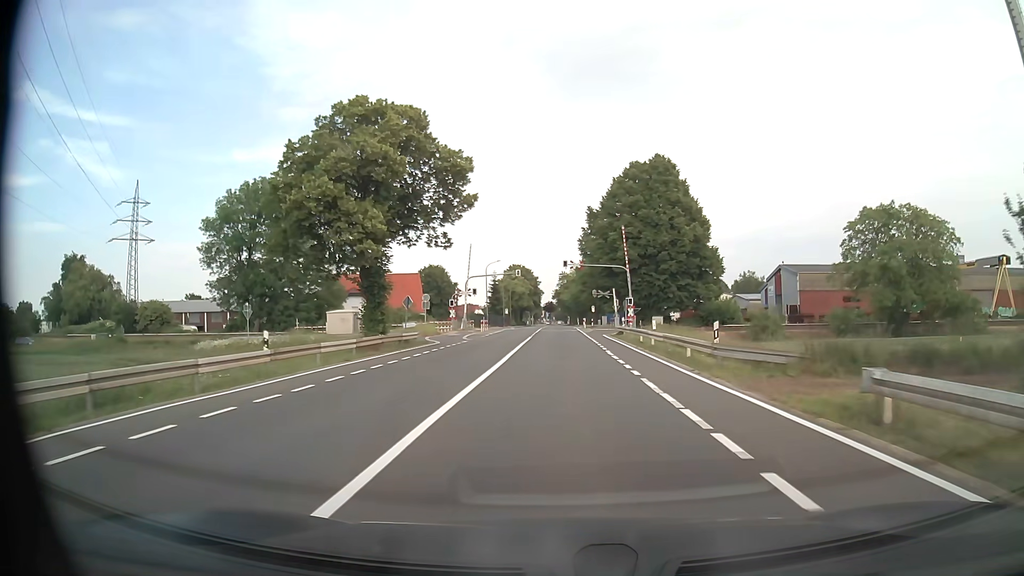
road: tertiary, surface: asphalt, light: Day
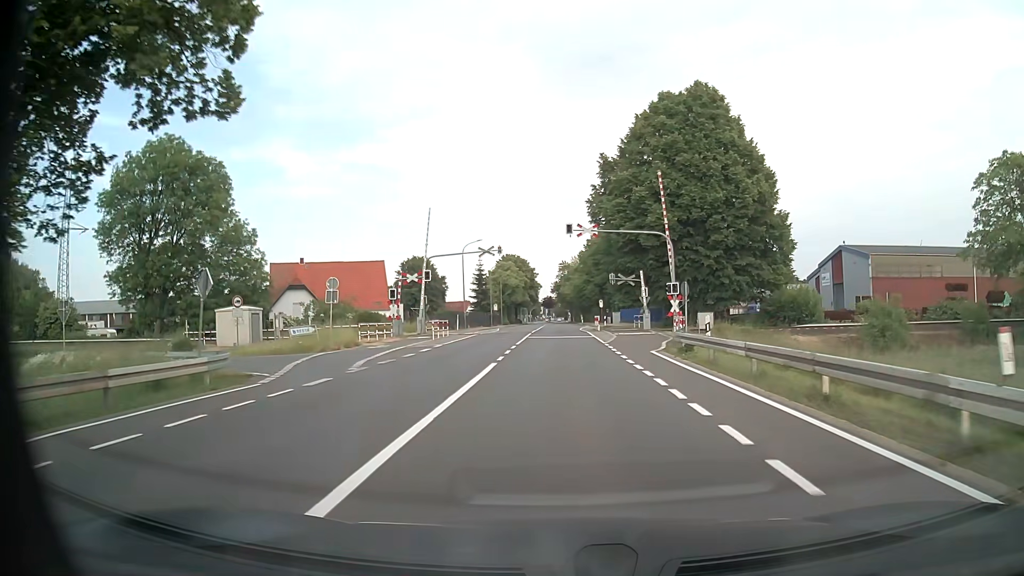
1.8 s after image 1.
(0.0, +23.3) m; 0°
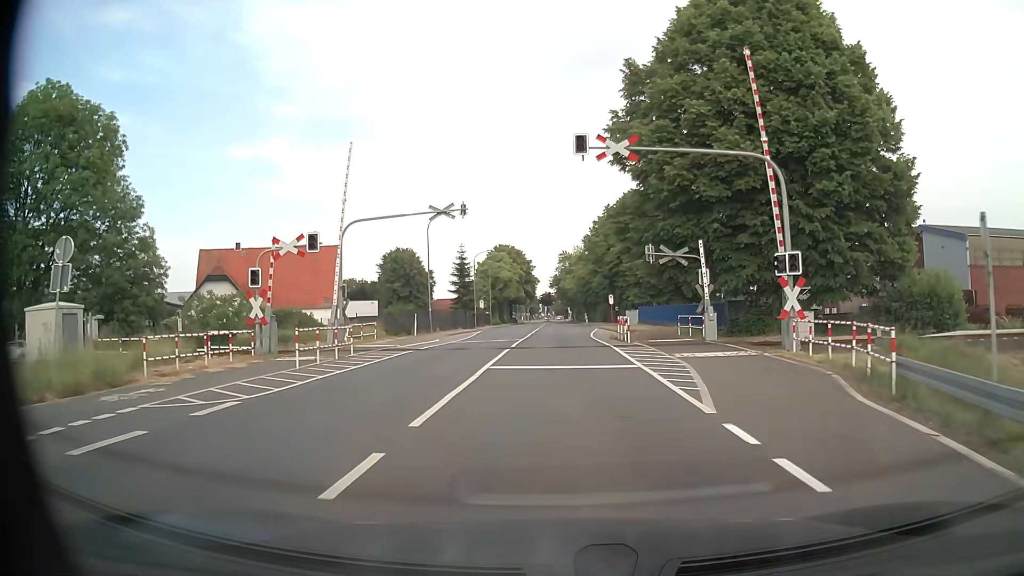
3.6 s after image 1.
(-0.1, +19.5) m; 0°
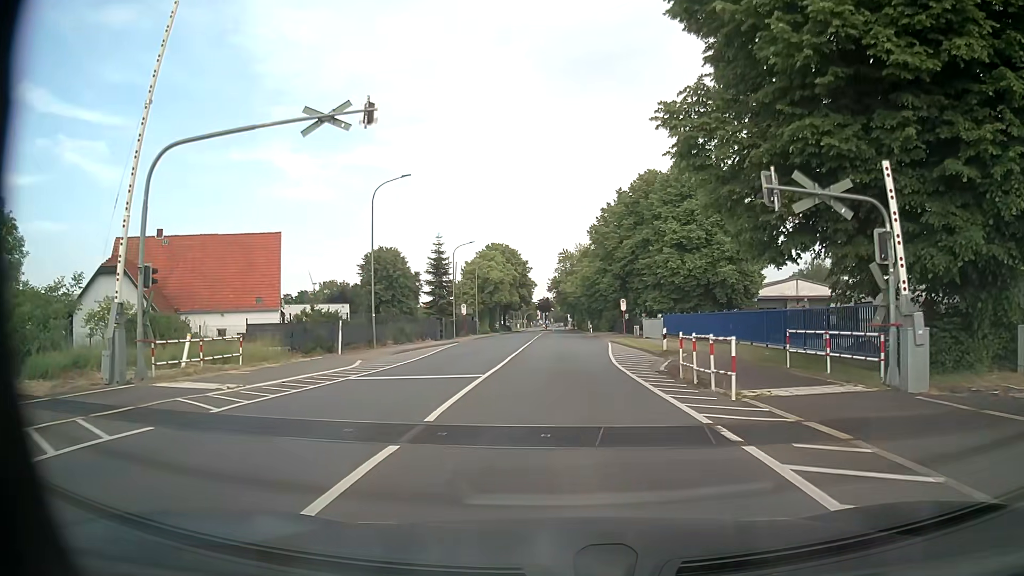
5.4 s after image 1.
(+0.1, +16.4) m; 0°
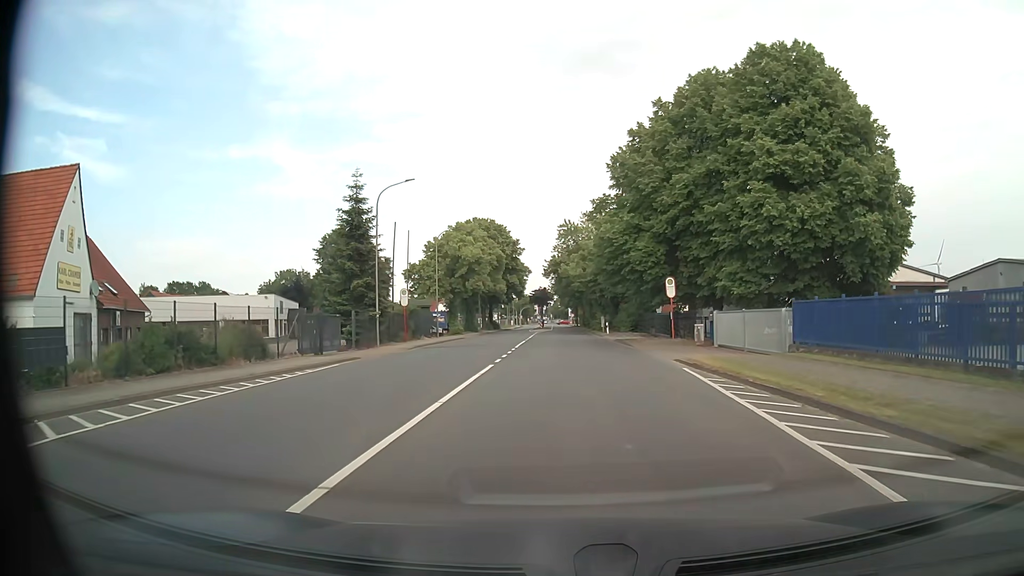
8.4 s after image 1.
(+0.1, +29.0) m; 0°
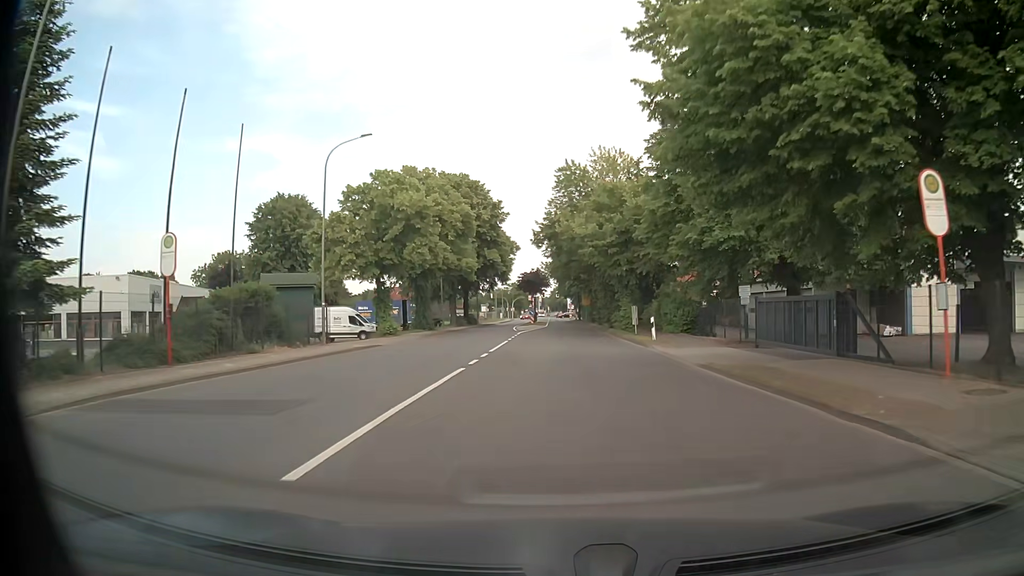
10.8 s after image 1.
(+0.2, +29.3) m; 0°
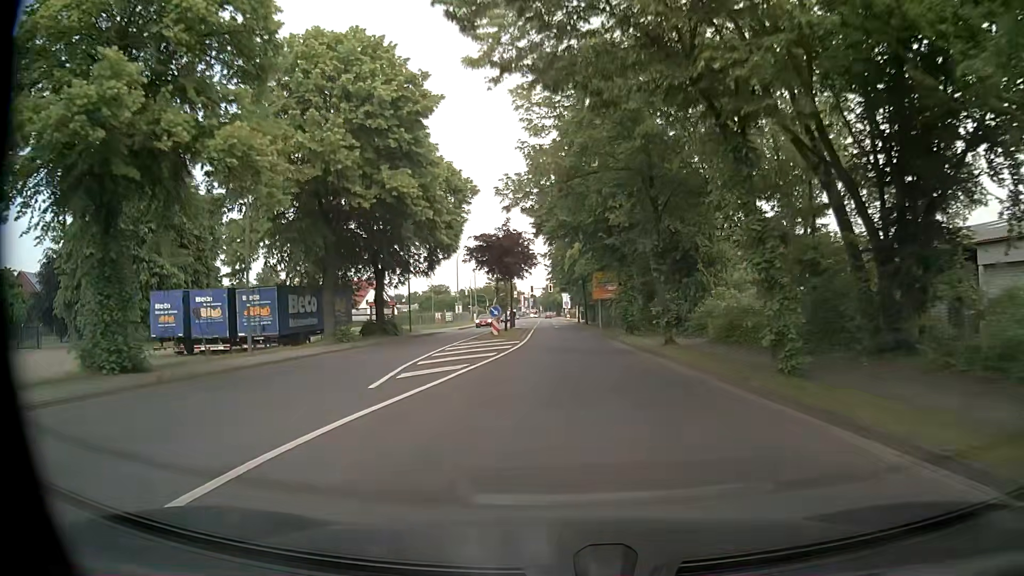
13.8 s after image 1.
(+0.3, +41.0) m; +1°
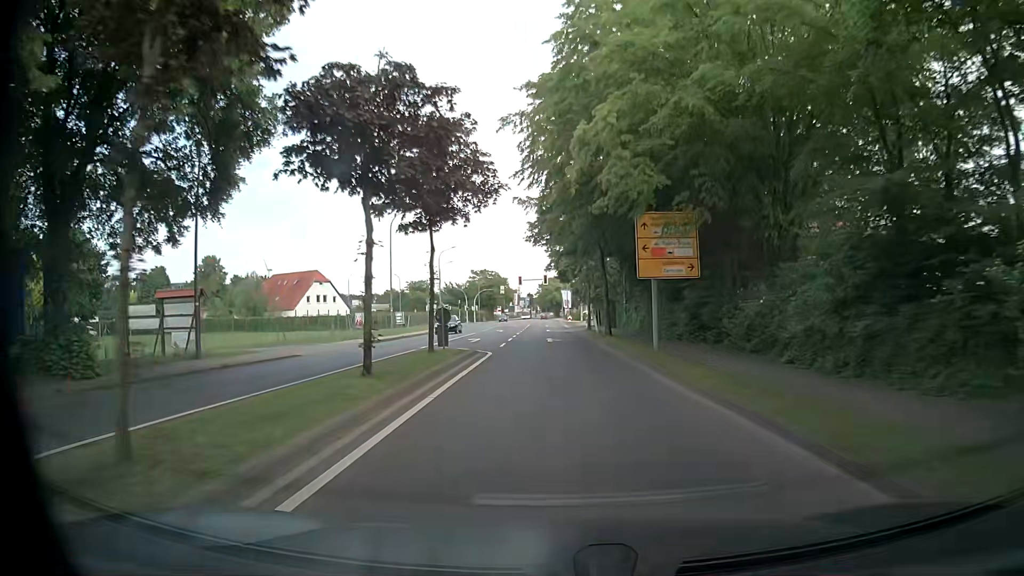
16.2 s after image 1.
(+0.4, +32.8) m; 0°
(0, +10) (0, +20) (0, +30) (0, +40) (-1, +50) (-1, +60) (-1, +70) (-1, +80) (-1, +90) (-1, +100) m
